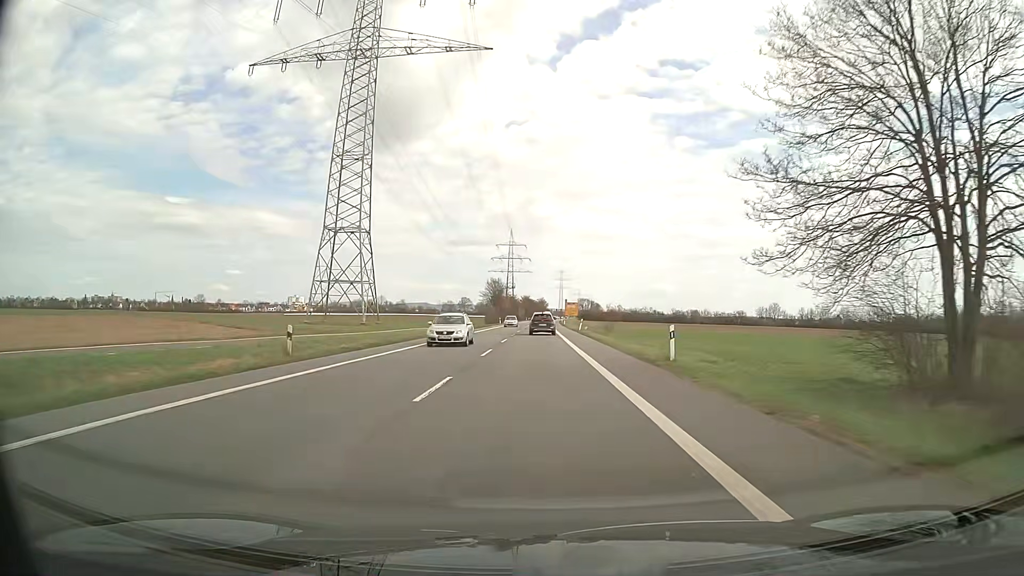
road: secondary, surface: asphalt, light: Day
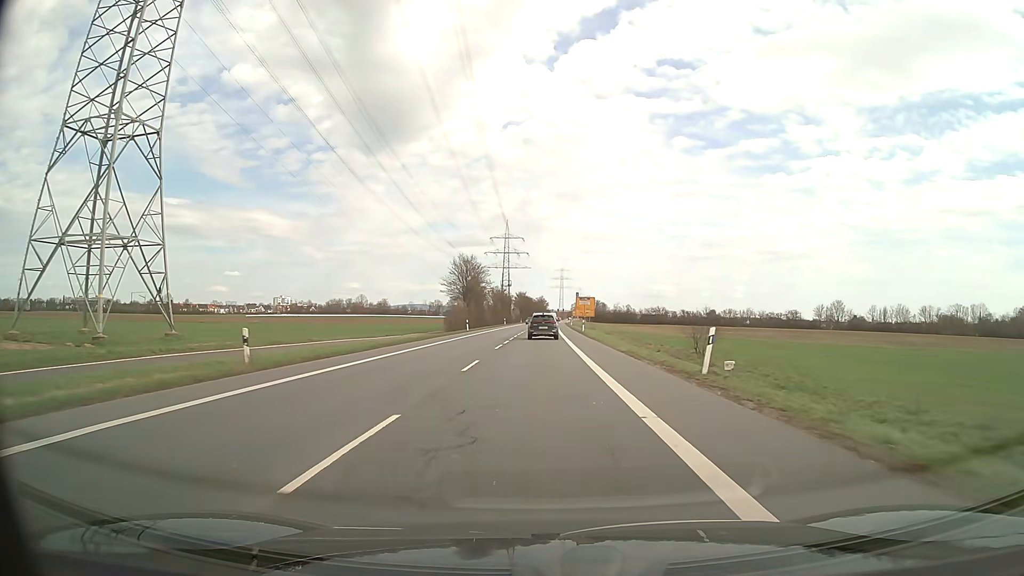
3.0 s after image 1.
(-0.1, +53.8) m; 0°
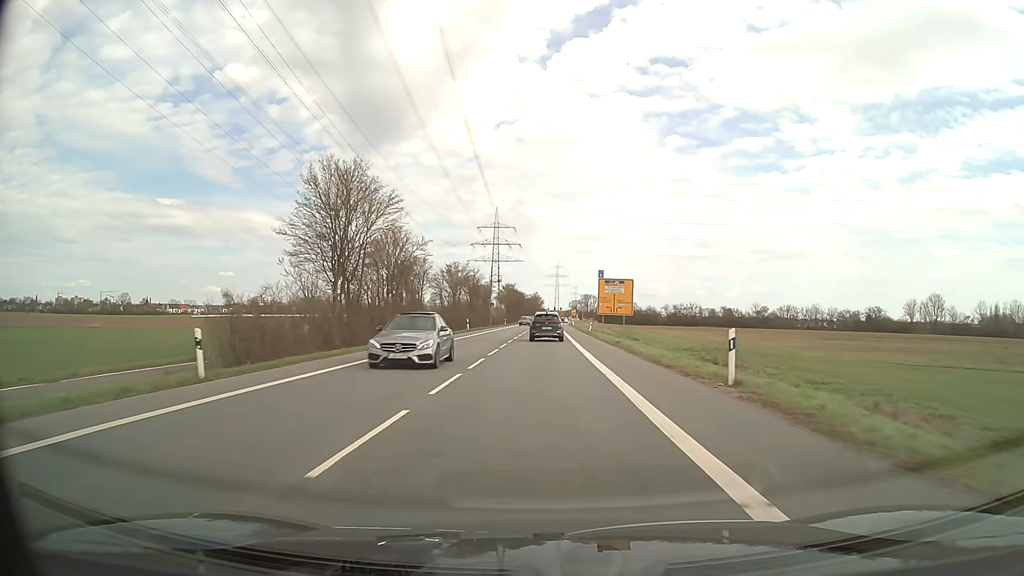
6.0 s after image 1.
(+0.1, +53.7) m; 0°
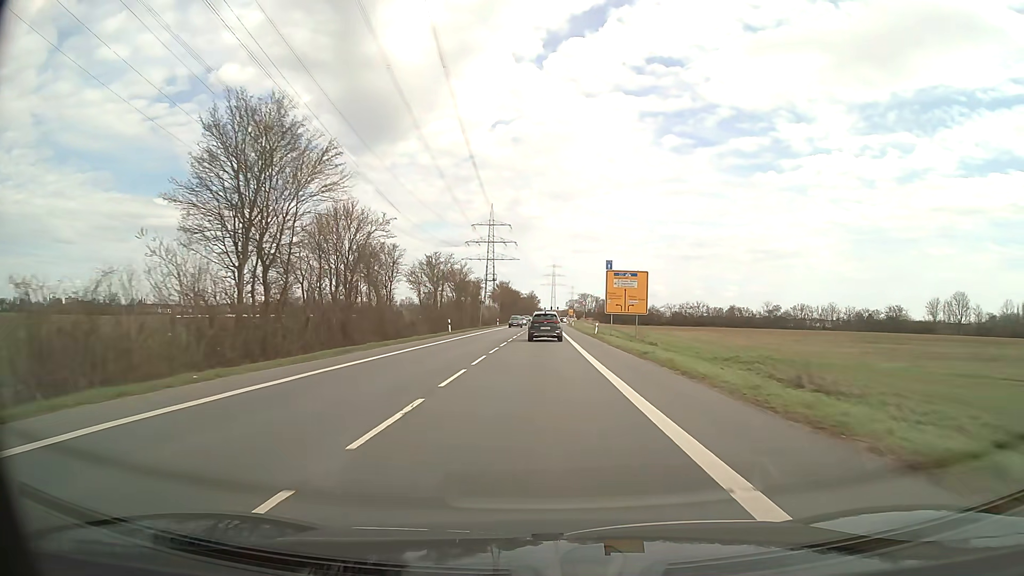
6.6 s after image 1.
(0.0, +10.7) m; 0°
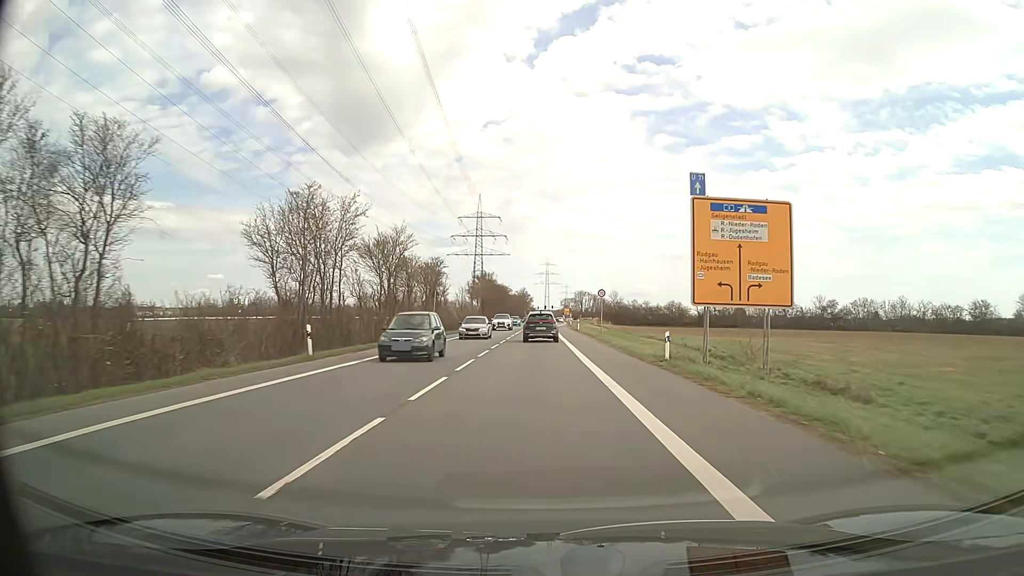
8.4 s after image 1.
(+0.1, +32.2) m; +1°
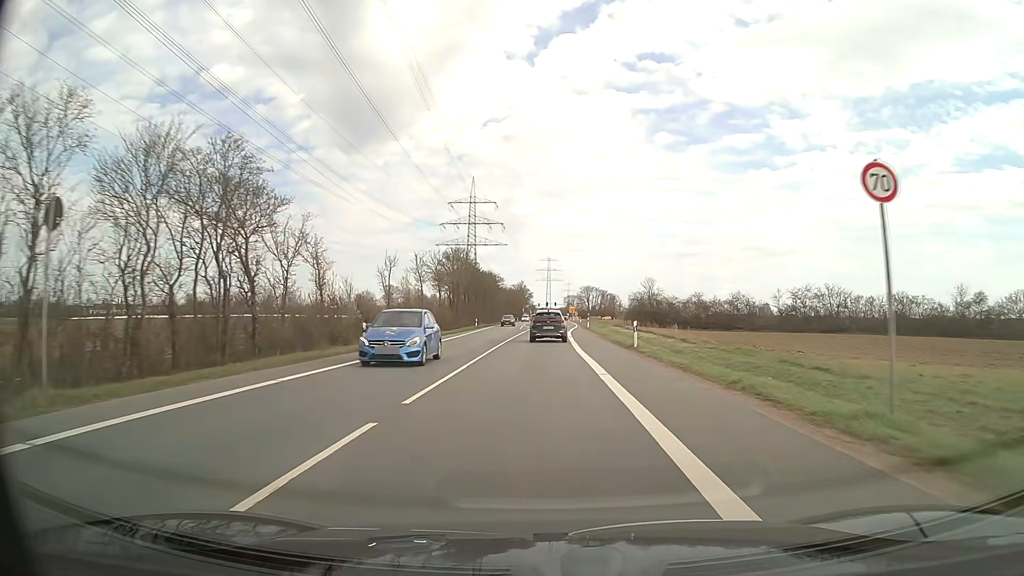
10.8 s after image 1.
(-0.1, +42.9) m; 0°
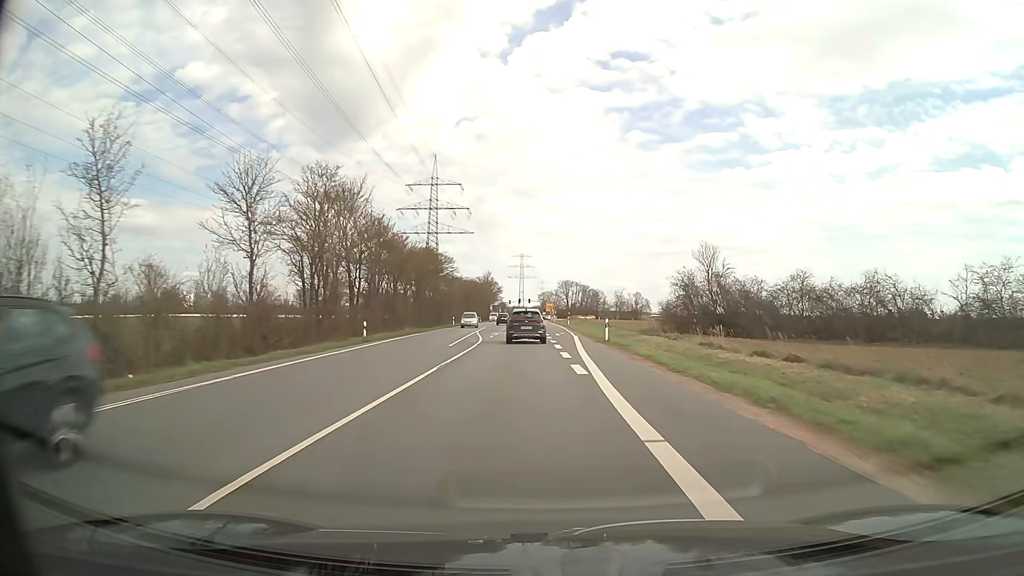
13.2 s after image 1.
(+0.6, +42.9) m; +2°
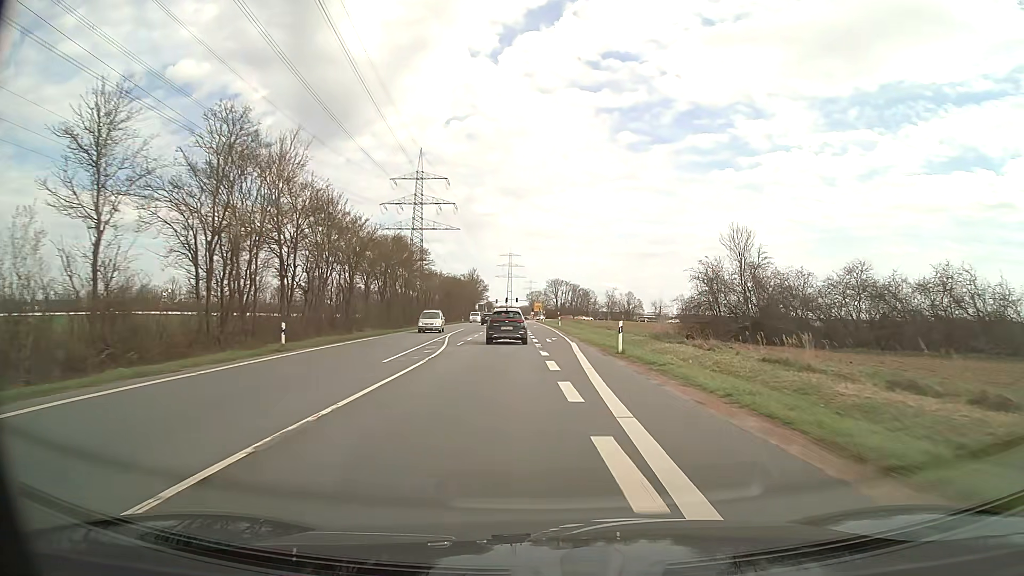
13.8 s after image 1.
(+0.1, +10.7) m; +1°
(0, +10) (0, +20) (0, +30) (+1, +40) (+1, +50) (0, +60) (0, +70) (0, +80) (0, +90) (-1, +100) m
